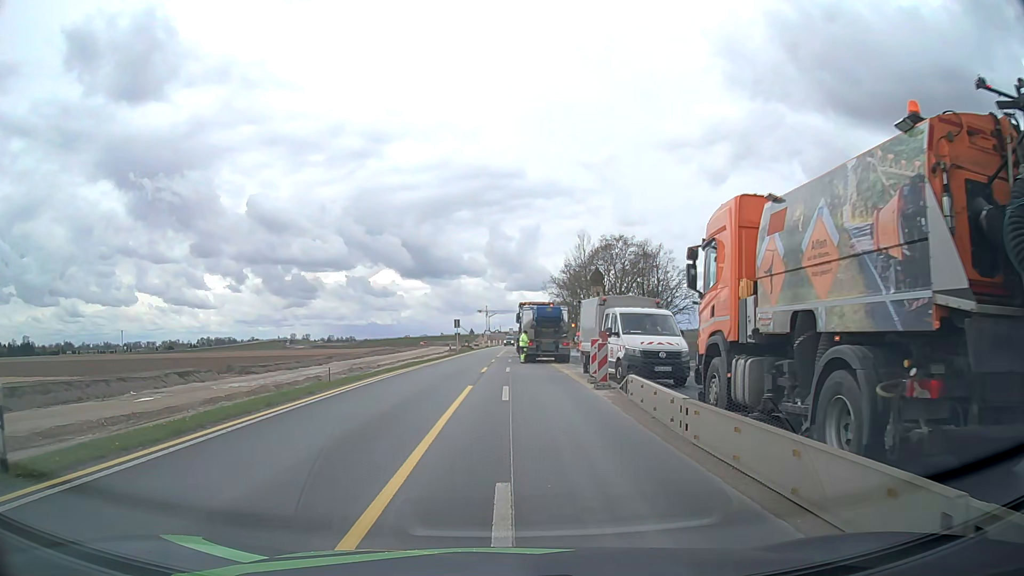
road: motorway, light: Day
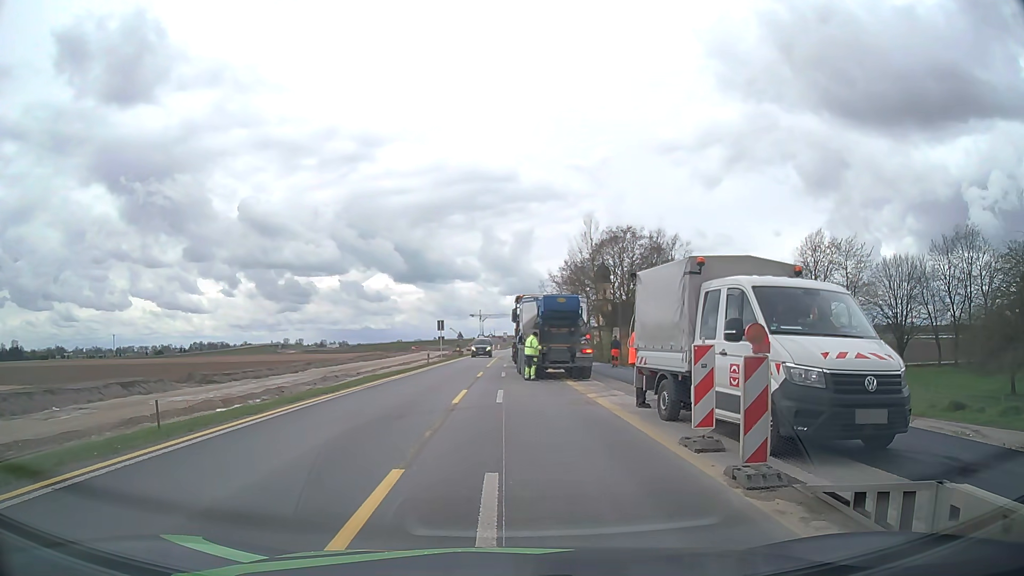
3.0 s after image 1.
(+0.1, +11.0) m; -2°
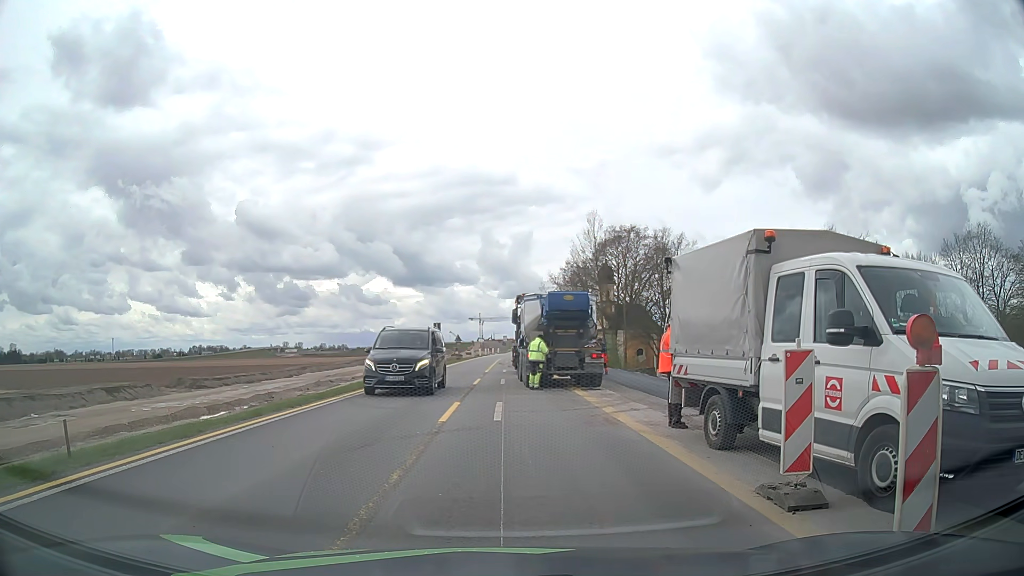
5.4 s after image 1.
(+0.1, +2.8) m; +2°
